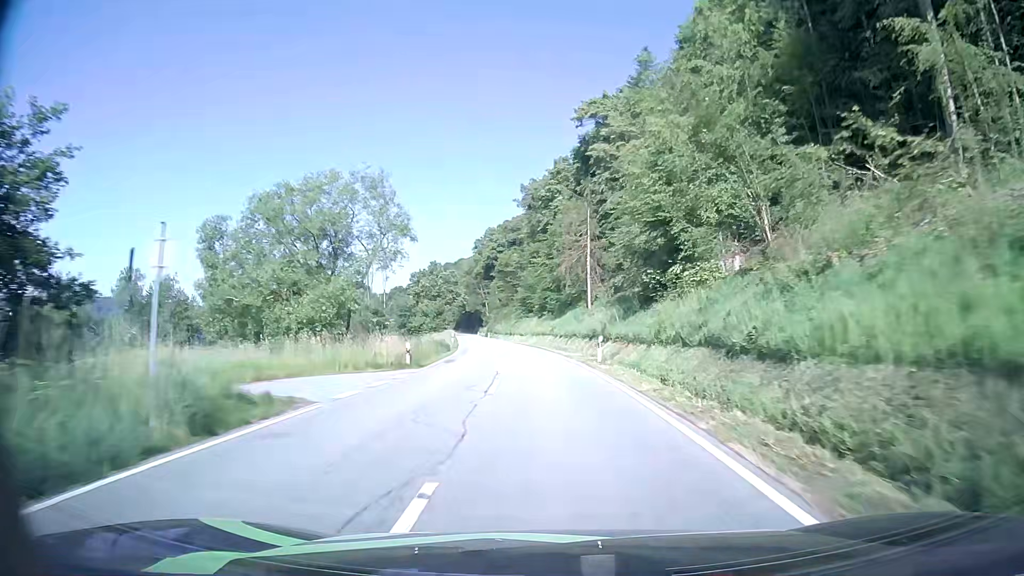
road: secondary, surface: asphalt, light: Day
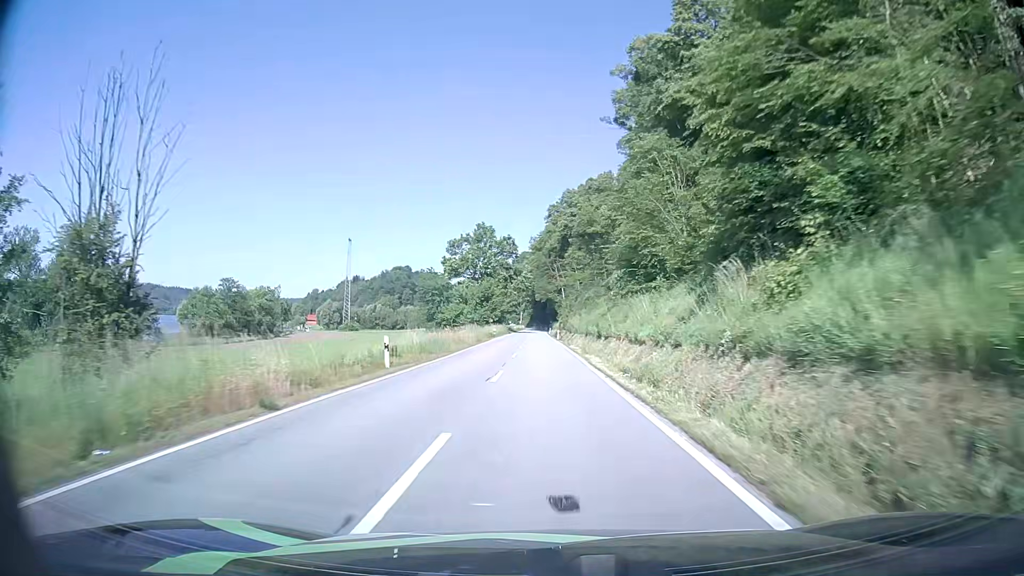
(-3.5, +57.6) m; -7°
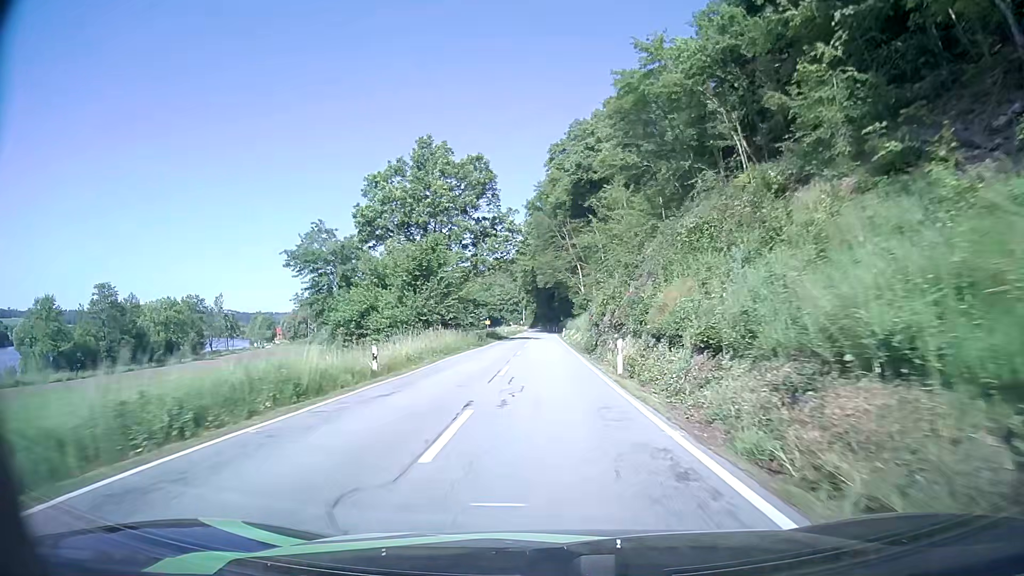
(-0.9, +57.6) m; 0°
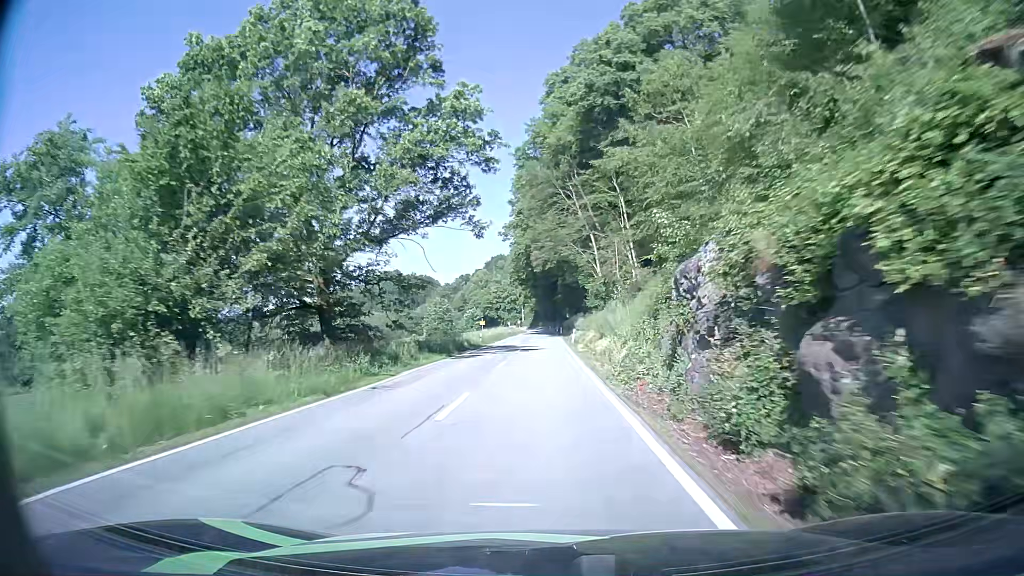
(0.0, +32.7) m; 0°
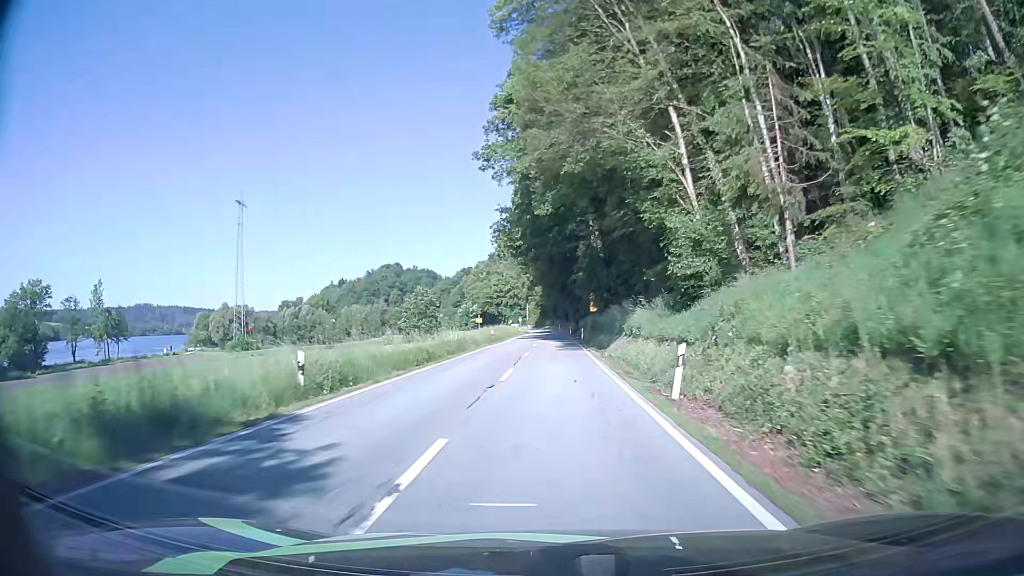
(-0.5, +41.5) m; -1°
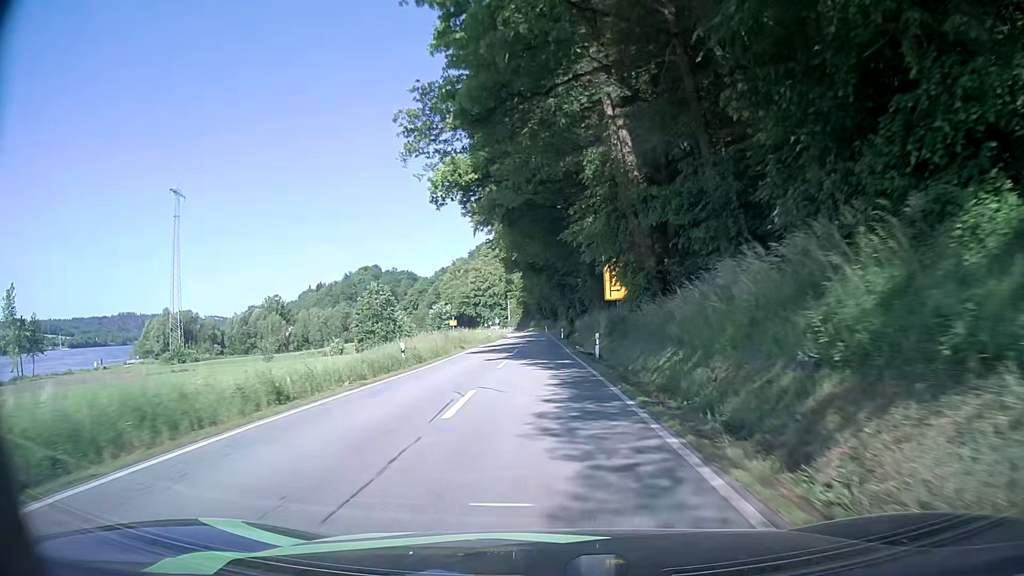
(+0.5, +30.0) m; +1°
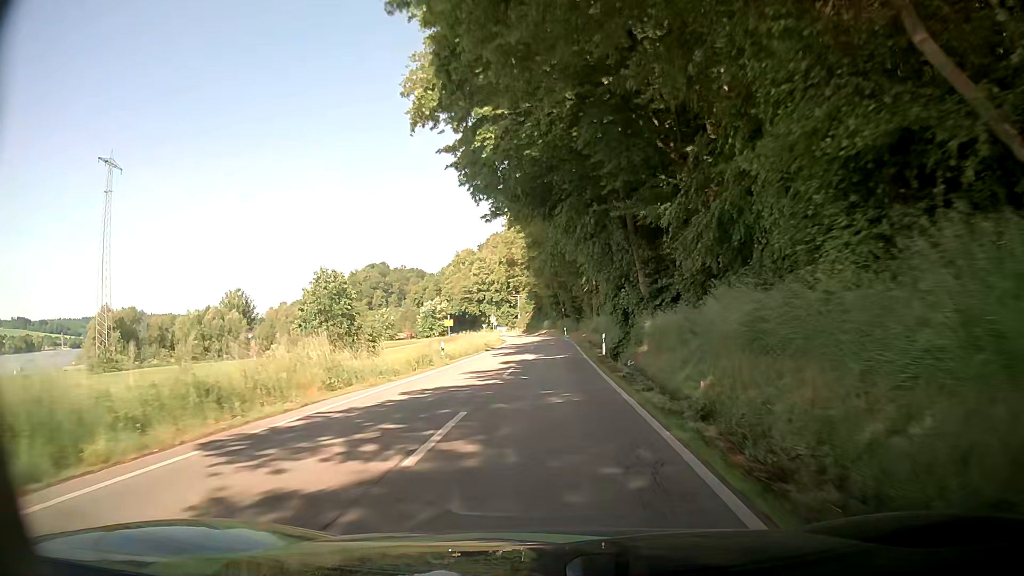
(-0.2, +38.7) m; 0°
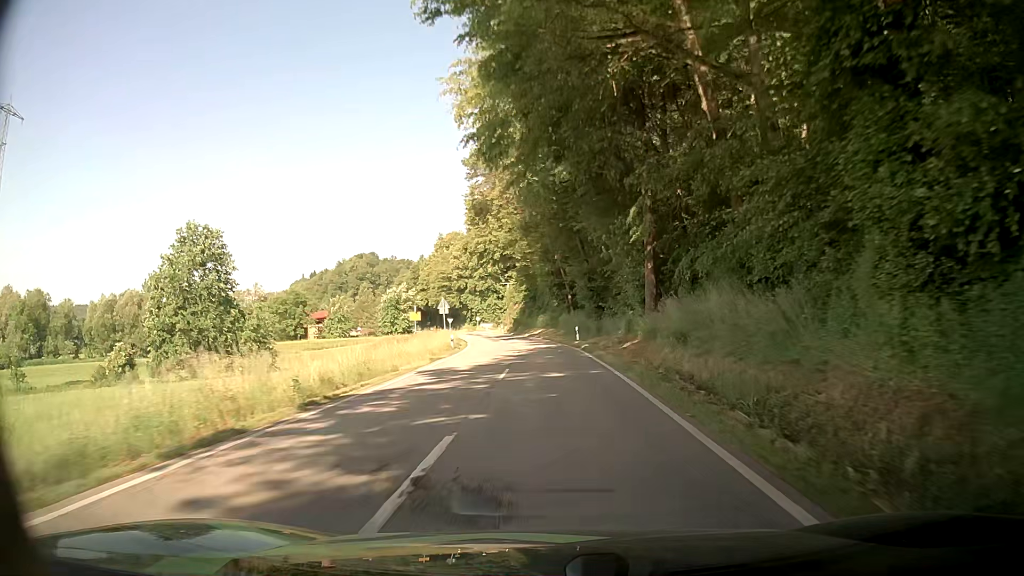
(-1.1, +37.7) m; -2°
(0, +10) (0, +20) (0, +30) (0, +40) (-1, +50) (-2, +60) (-3, +70) (-5, +80) (-6, +90) (-8, +99) m
